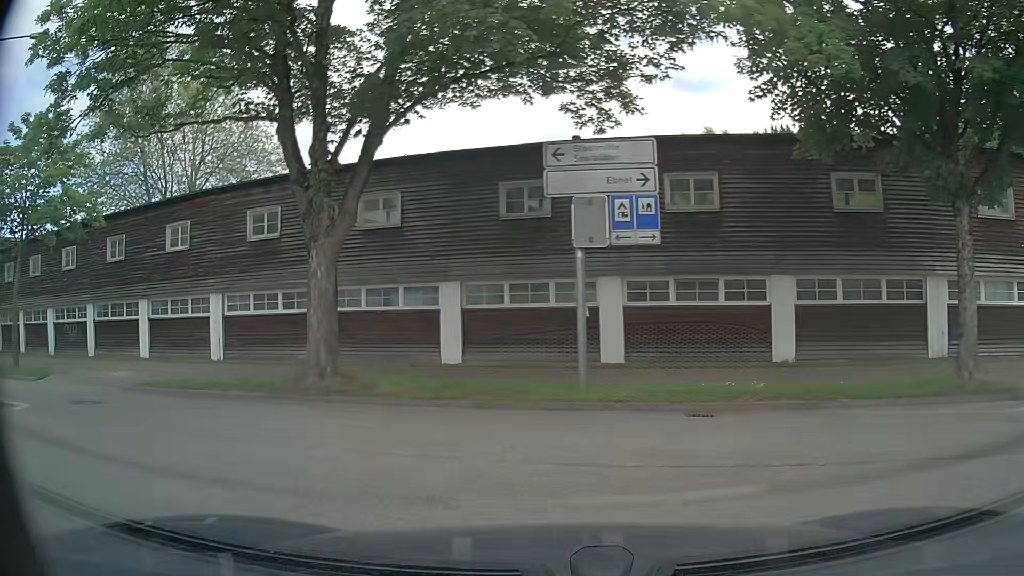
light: Day
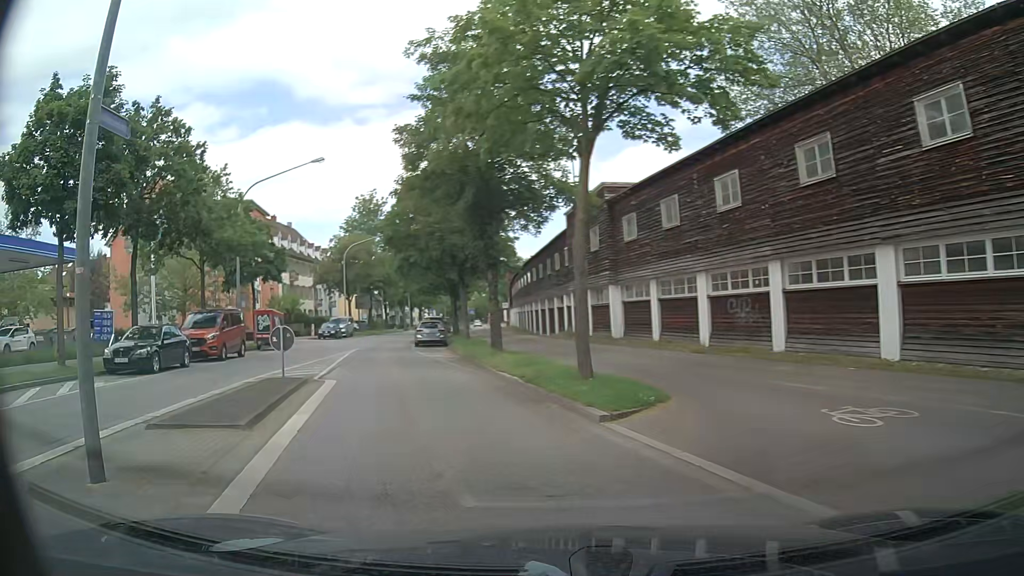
(-7.1, +11.7) m; -58°
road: secondary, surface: asphalt
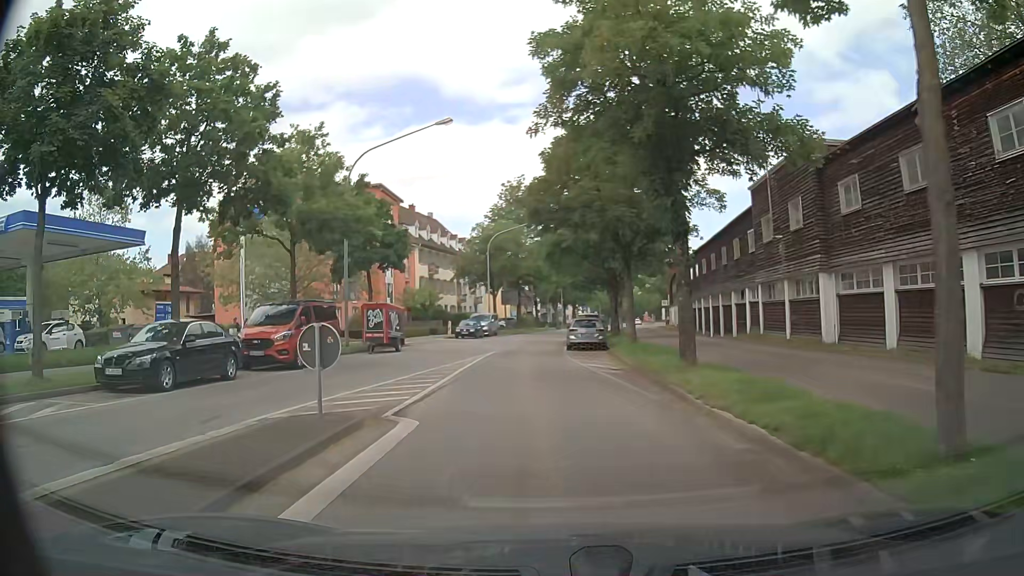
(-1.2, +7.2) m; -14°
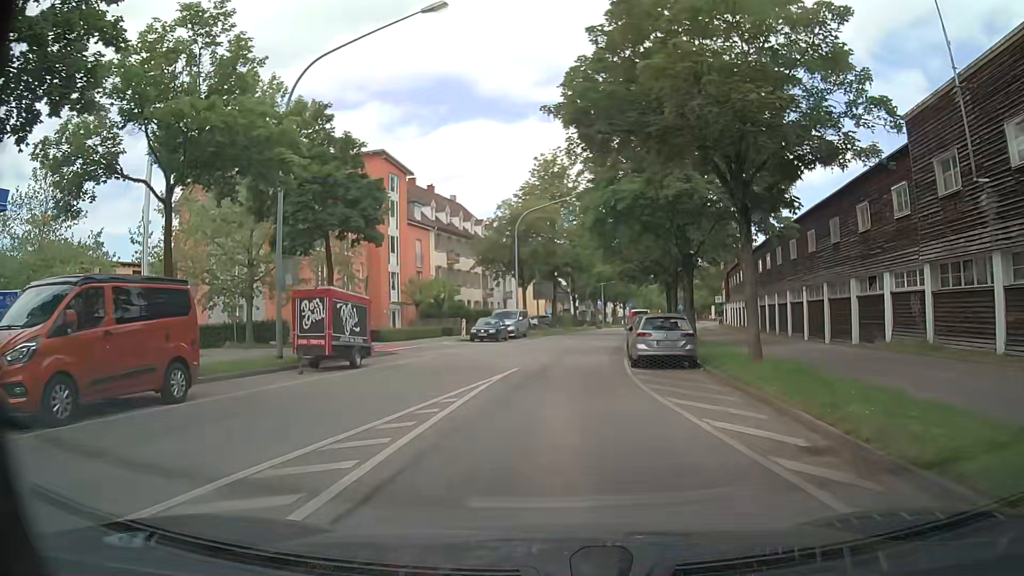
(-0.5, +12.0) m; -3°
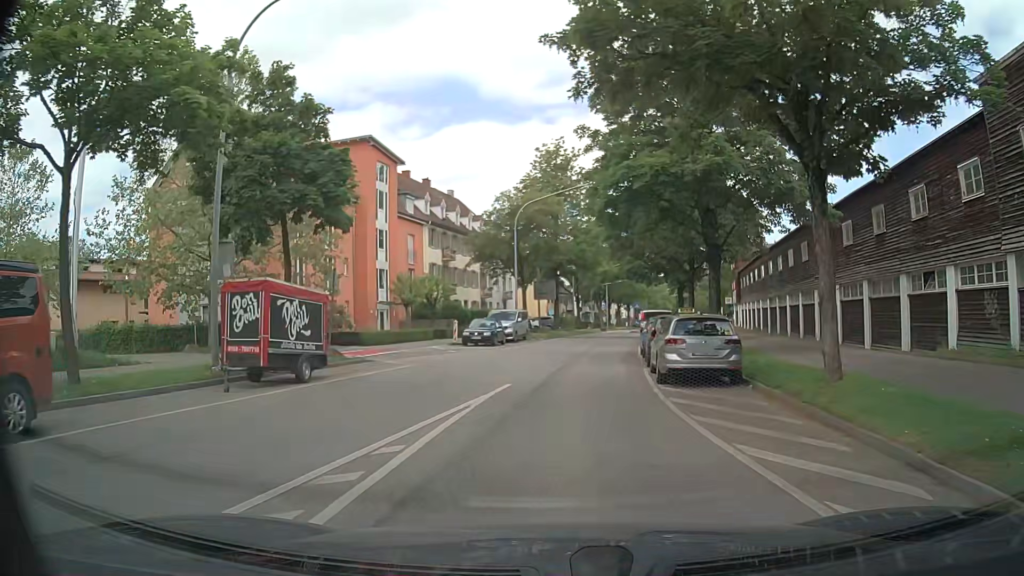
(0.0, +4.3) m; -1°
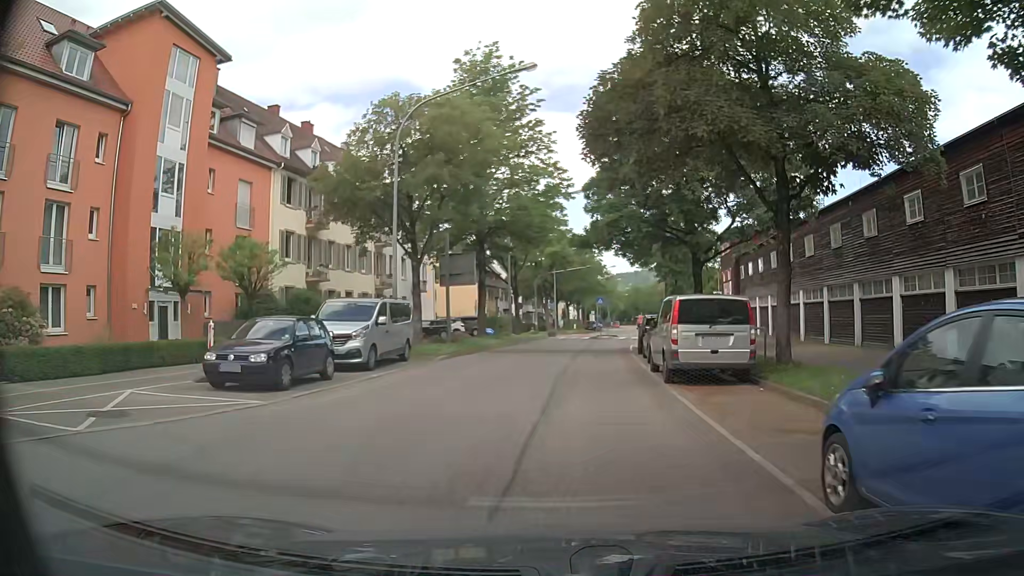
(+1.3, +22.1) m; +5°
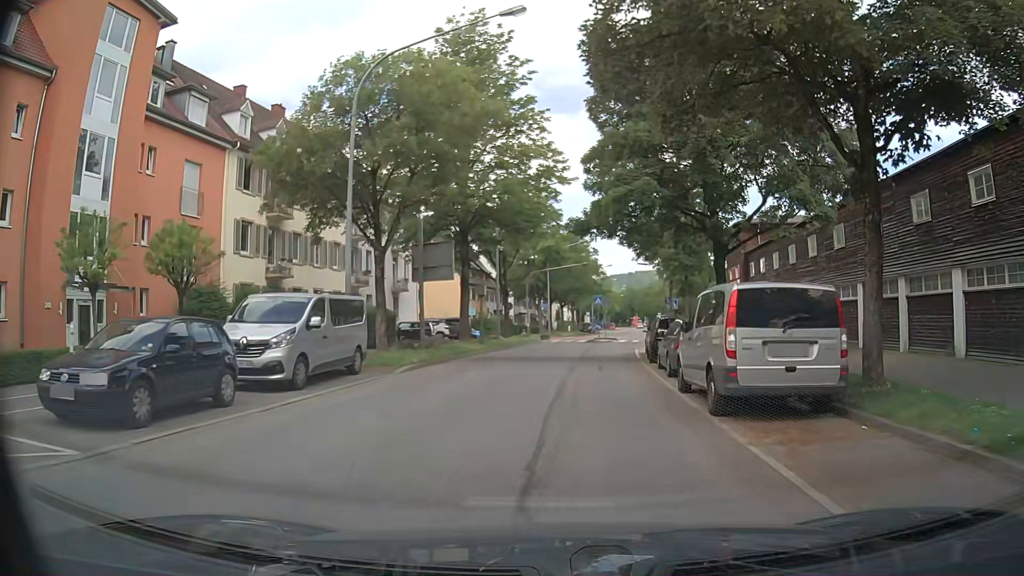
(+0.1, +4.9) m; +3°
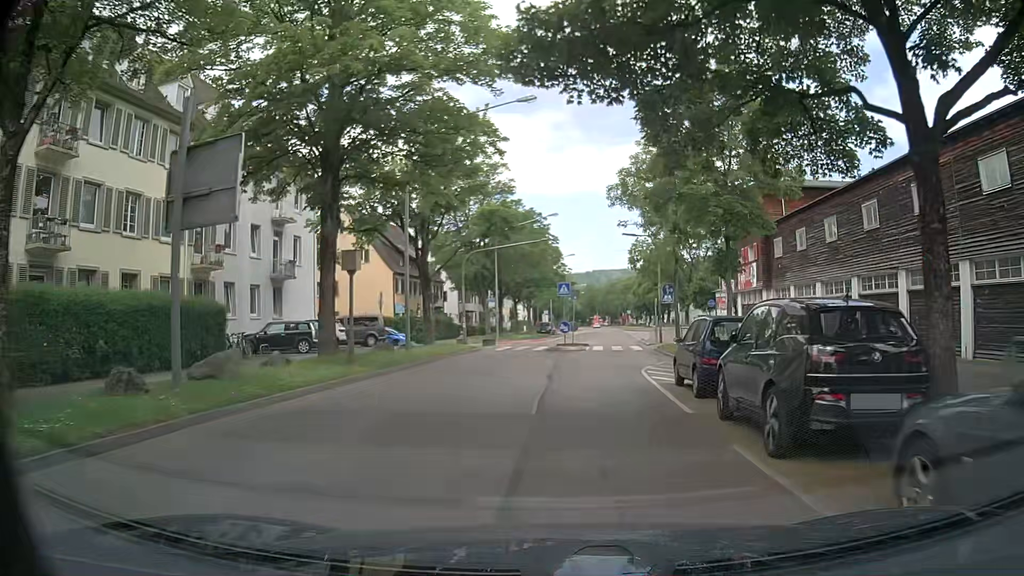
(+0.3, +15.7) m; +4°
(0, +10) (+1, +20) (+2, +30) (+3, +40) (+3, +50) (+3, +60) (+4, +70) (+4, +80) (+5, +90) (+6, +100) m
